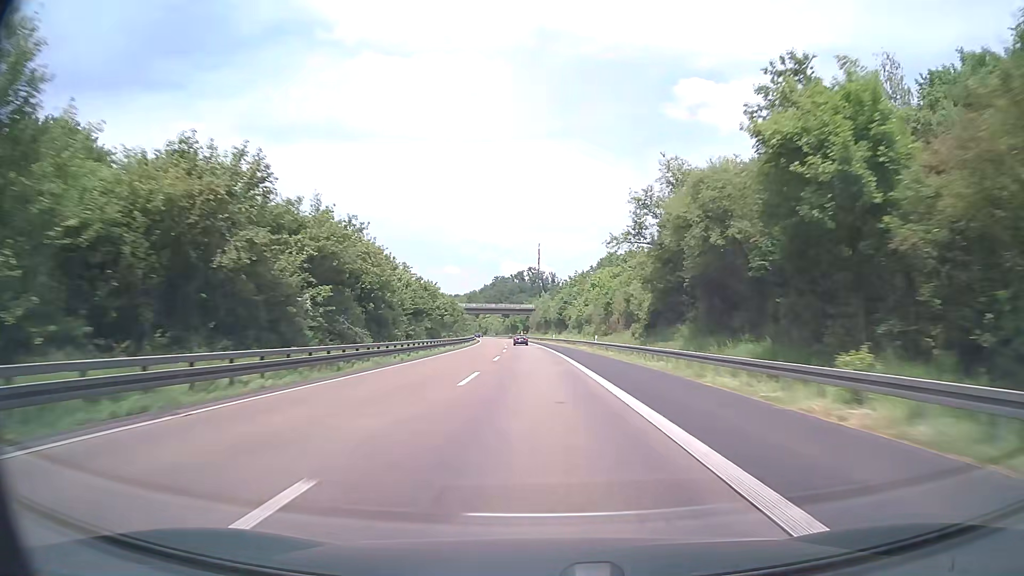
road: motorway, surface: asphalt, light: Day
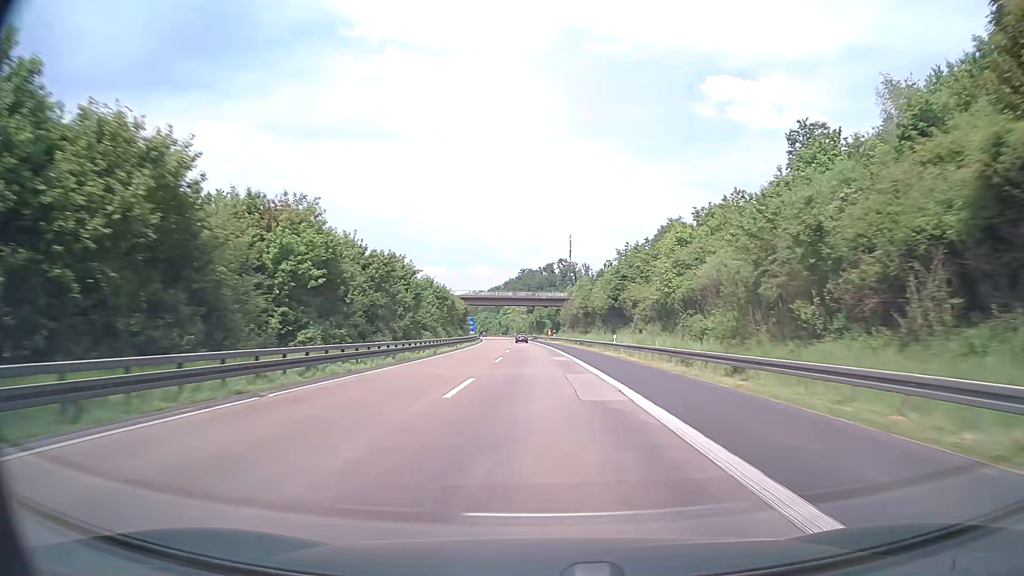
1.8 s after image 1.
(-1.2, +57.0) m; -3°
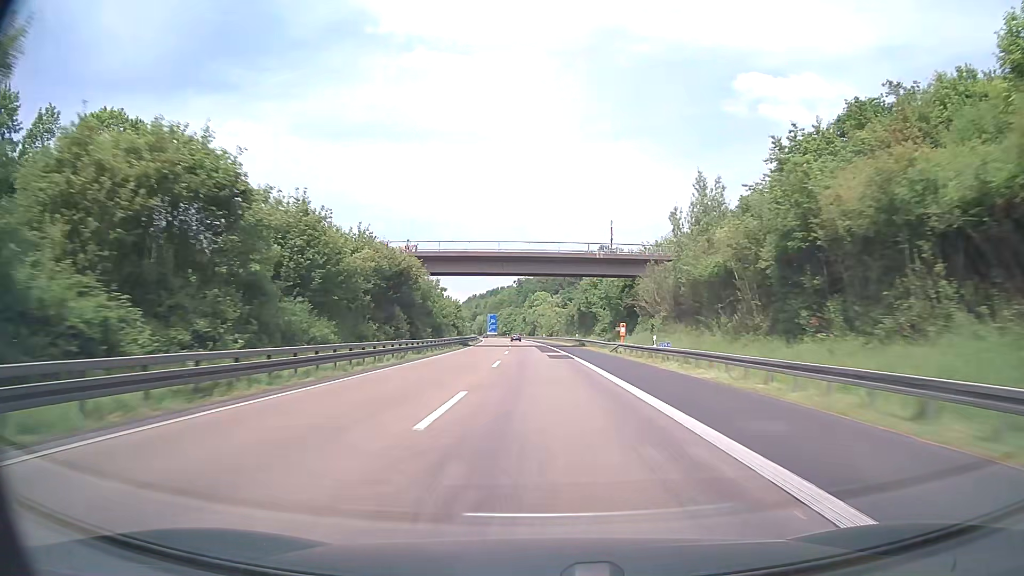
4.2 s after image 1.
(-1.9, +76.0) m; -3°
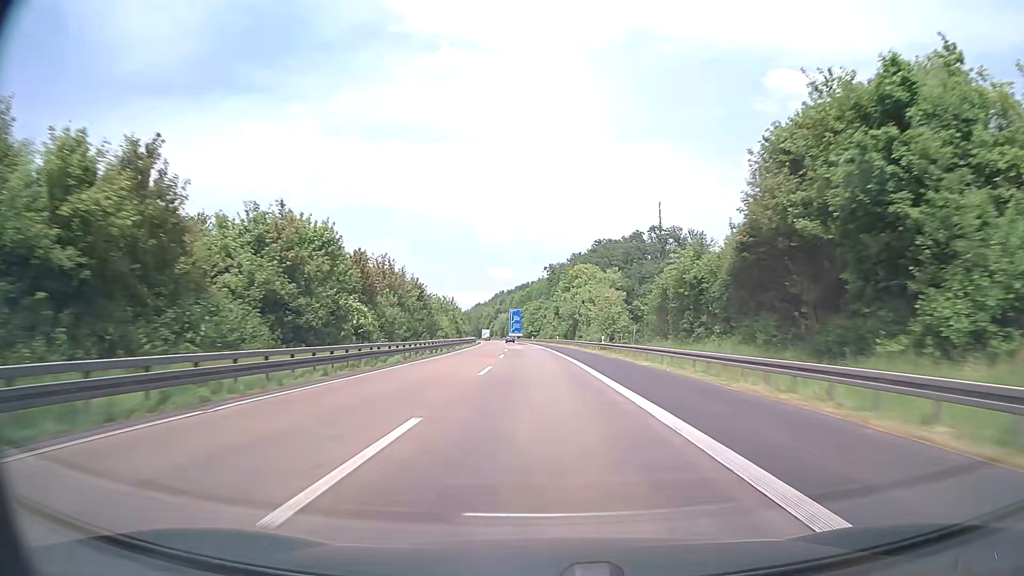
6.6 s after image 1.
(-1.8, +75.9) m; -3°
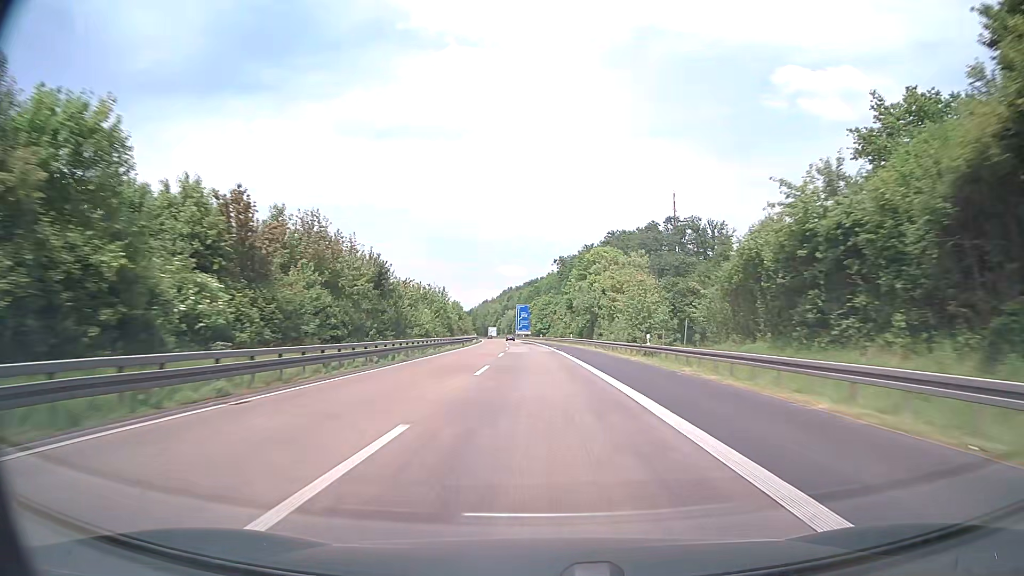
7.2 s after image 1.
(0.0, +19.0) m; 0°
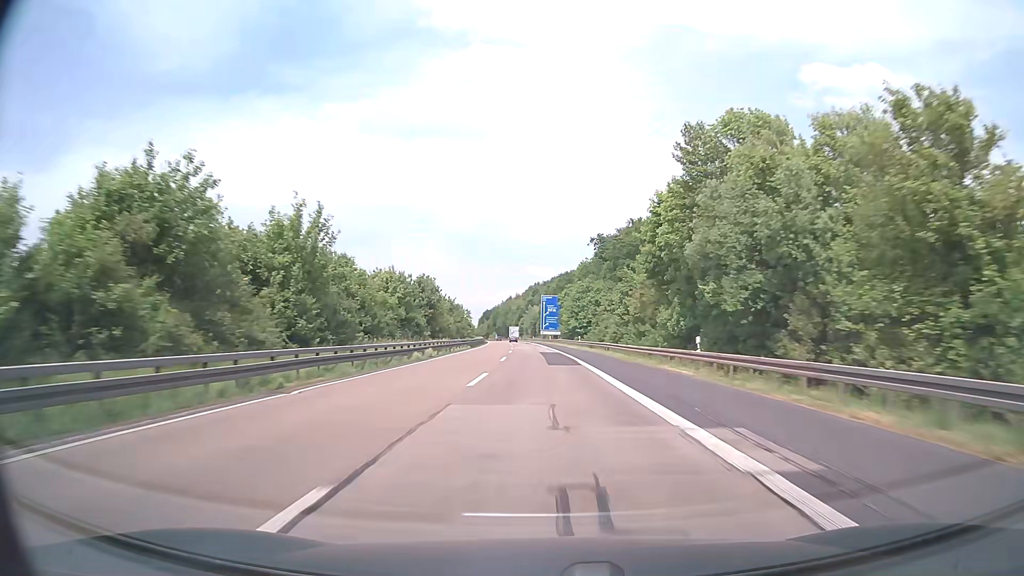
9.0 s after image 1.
(-1.2, +57.1) m; -3°
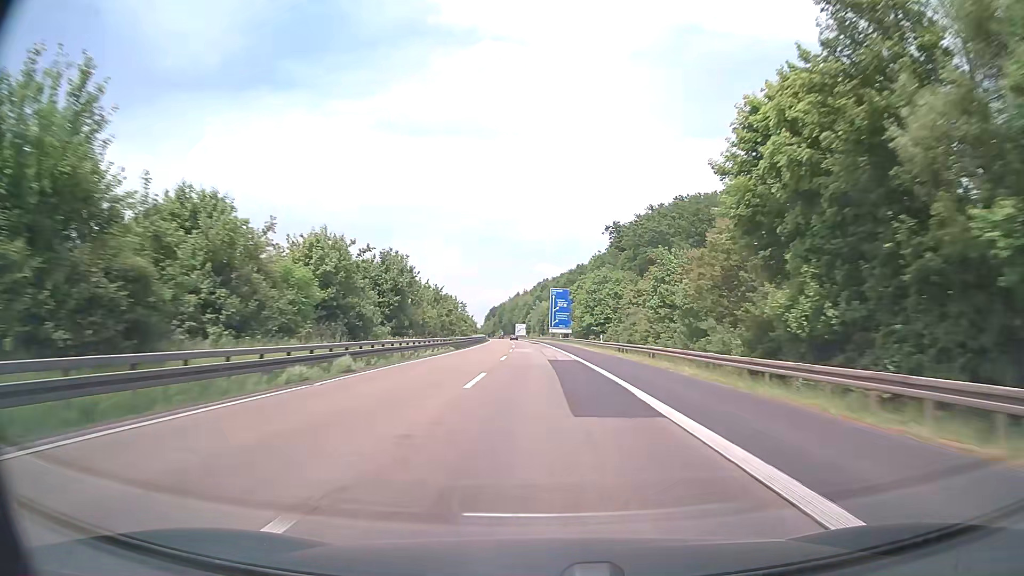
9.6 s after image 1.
(-0.1, +19.0) m; -1°
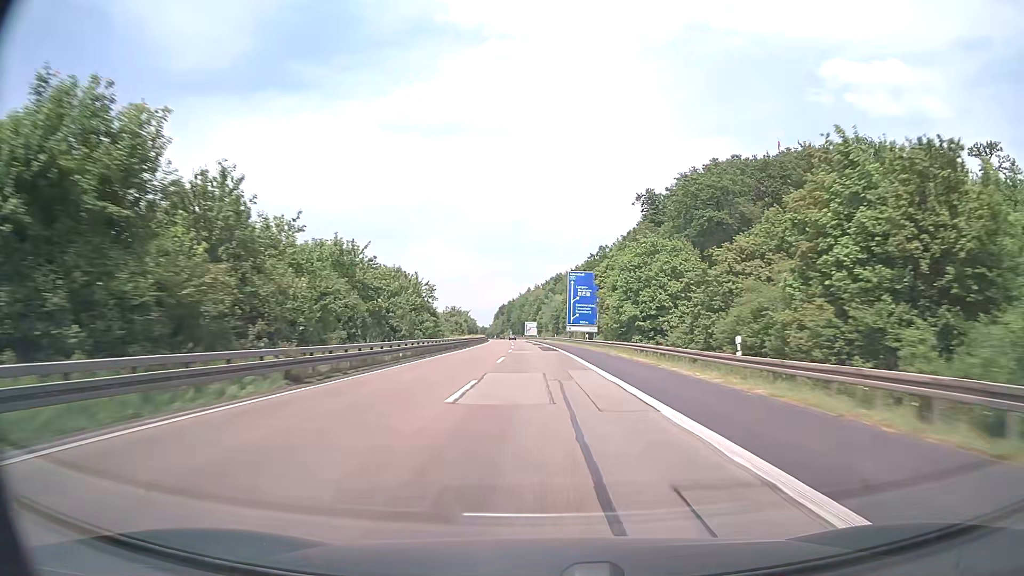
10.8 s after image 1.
(-0.3, +38.1) m; -1°
(0, +10) (0, +20) (0, +30) (0, +40) (-1, +50) (-1, +60) (-1, +70) (-2, +80) (-2, +90) (-3, +100) m
